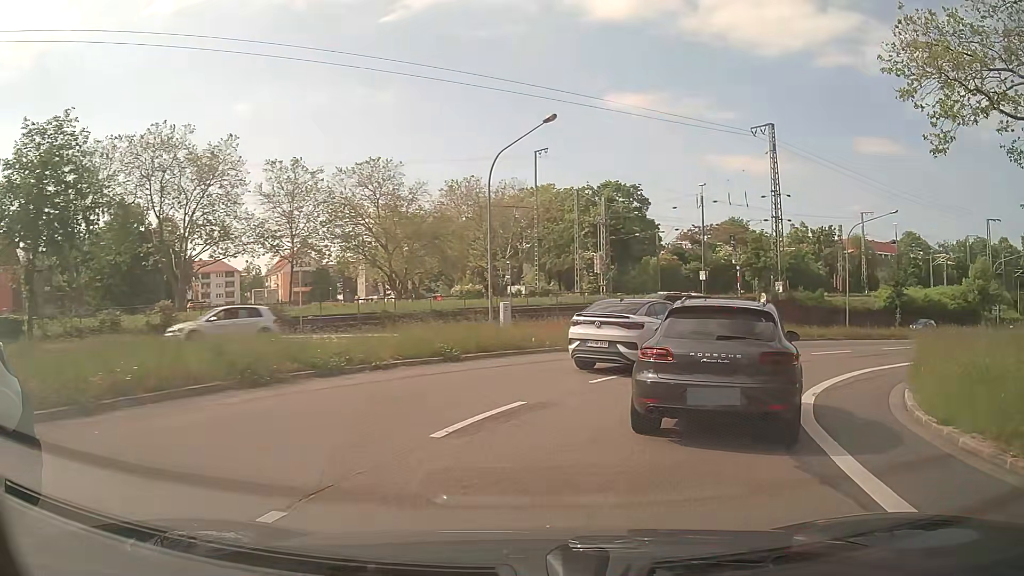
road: secondary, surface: asphalt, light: Day
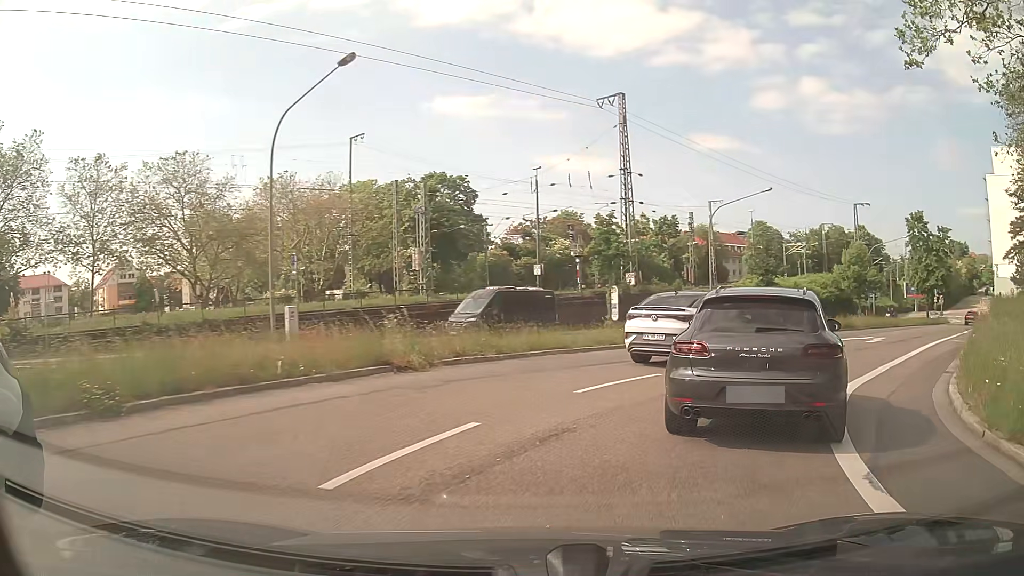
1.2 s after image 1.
(+0.9, +7.8) m; +14°
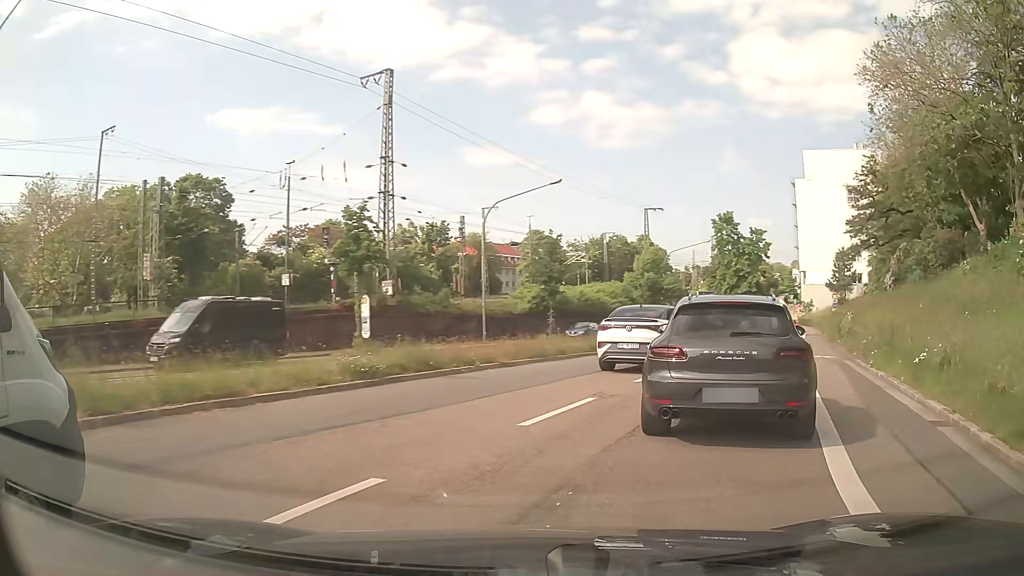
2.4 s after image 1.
(+1.3, +7.6) m; +20°
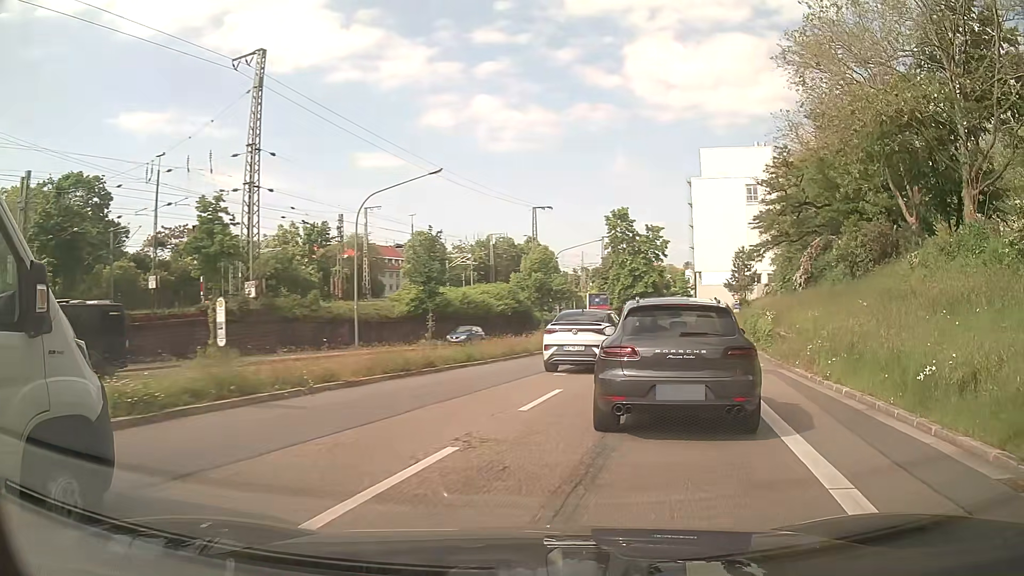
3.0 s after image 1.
(+0.3, +4.0) m; +9°
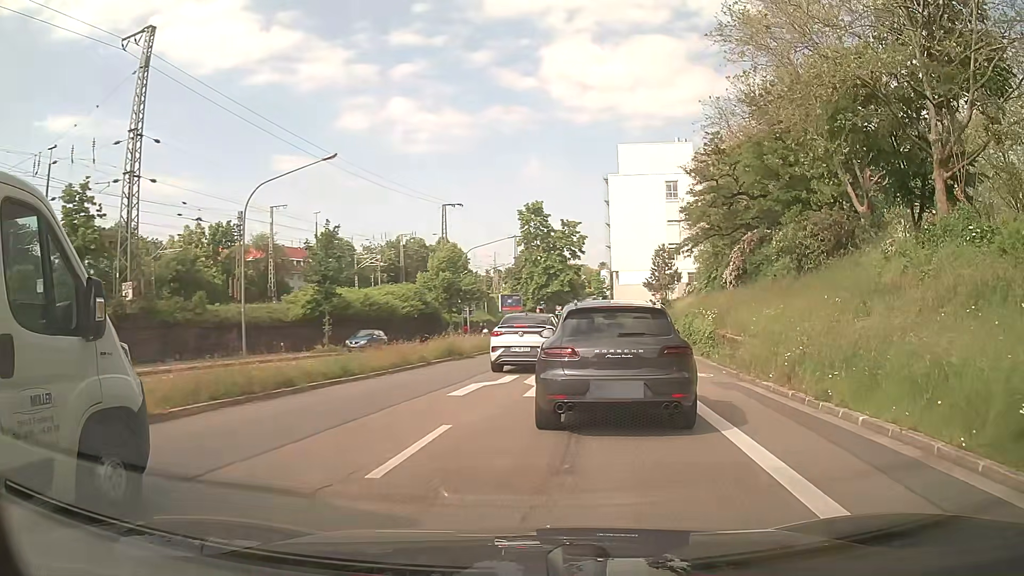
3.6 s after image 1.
(+0.3, +4.1) m; +7°
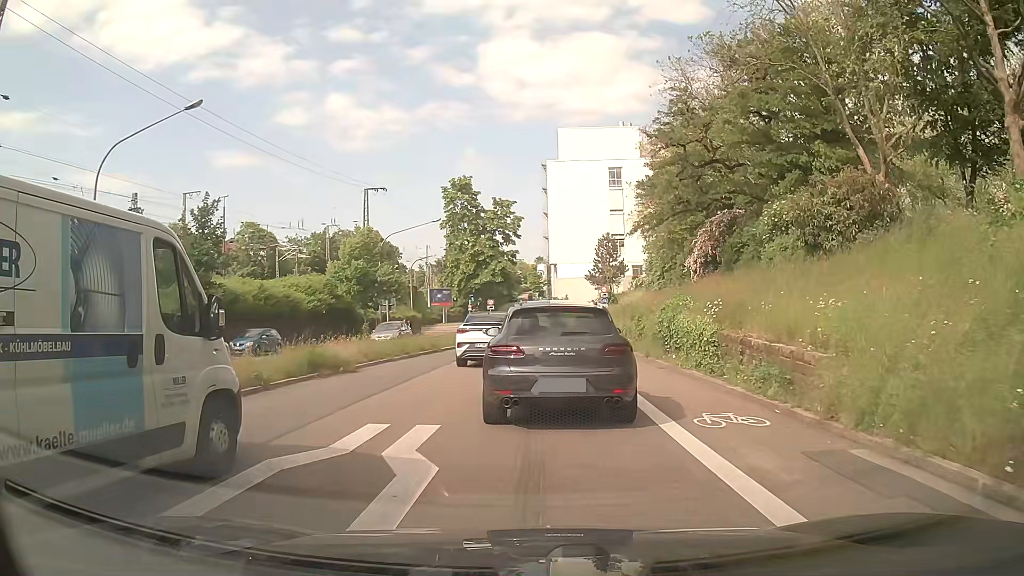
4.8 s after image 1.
(+0.4, +8.6) m; +4°
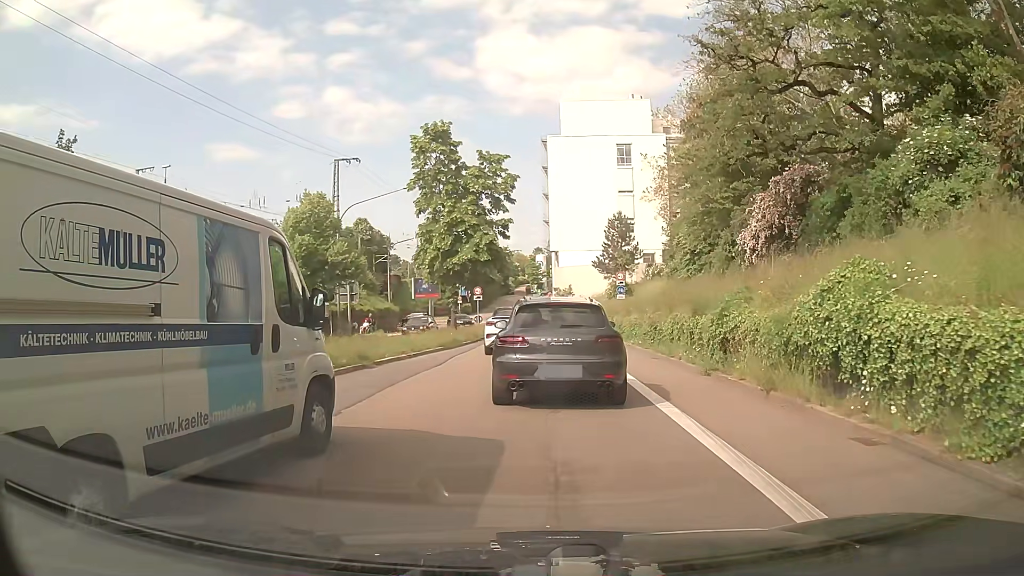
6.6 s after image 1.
(+0.1, +12.1) m; +1°
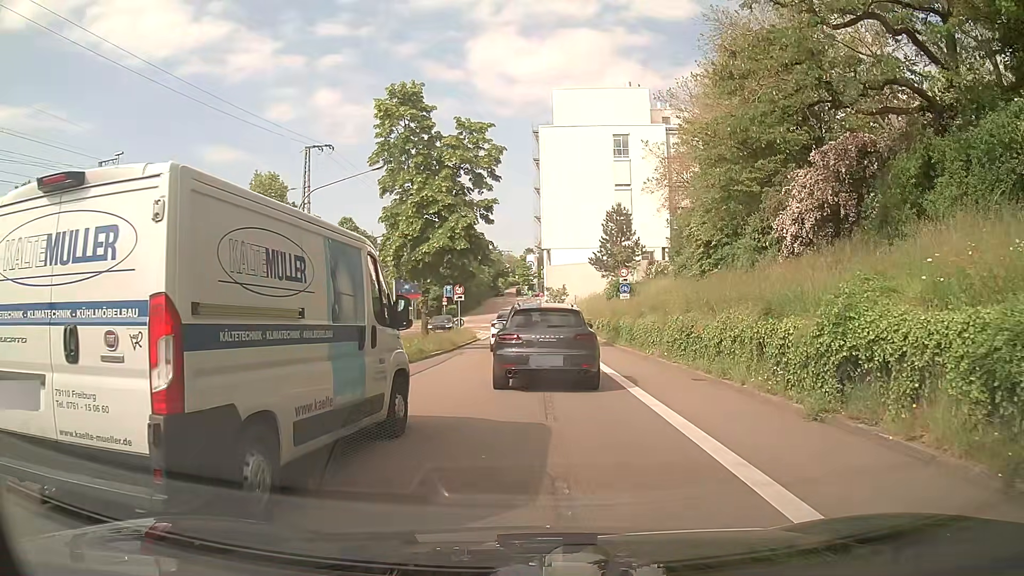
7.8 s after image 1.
(0.0, +6.5) m; +1°
